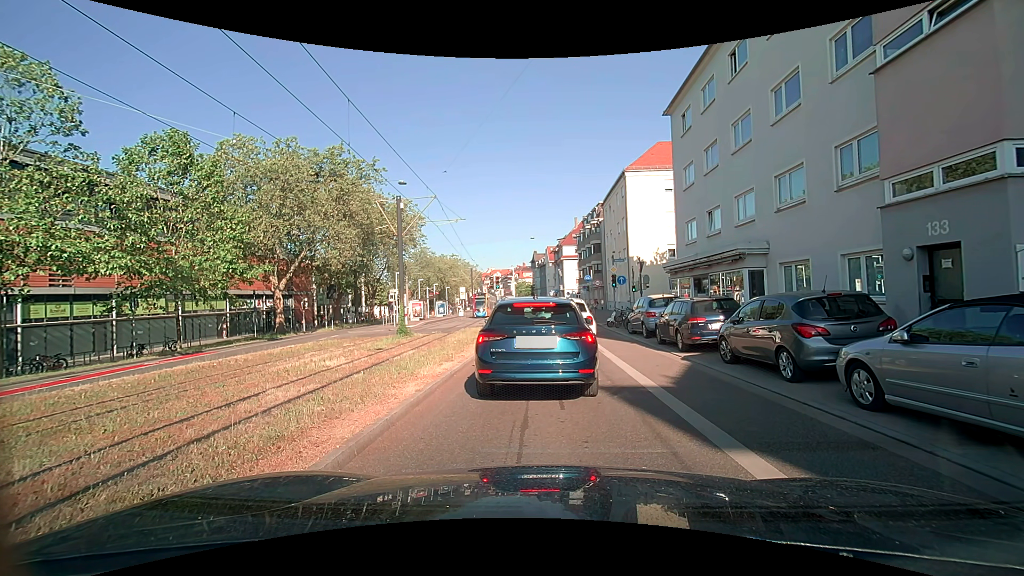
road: secondary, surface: asphalt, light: Day
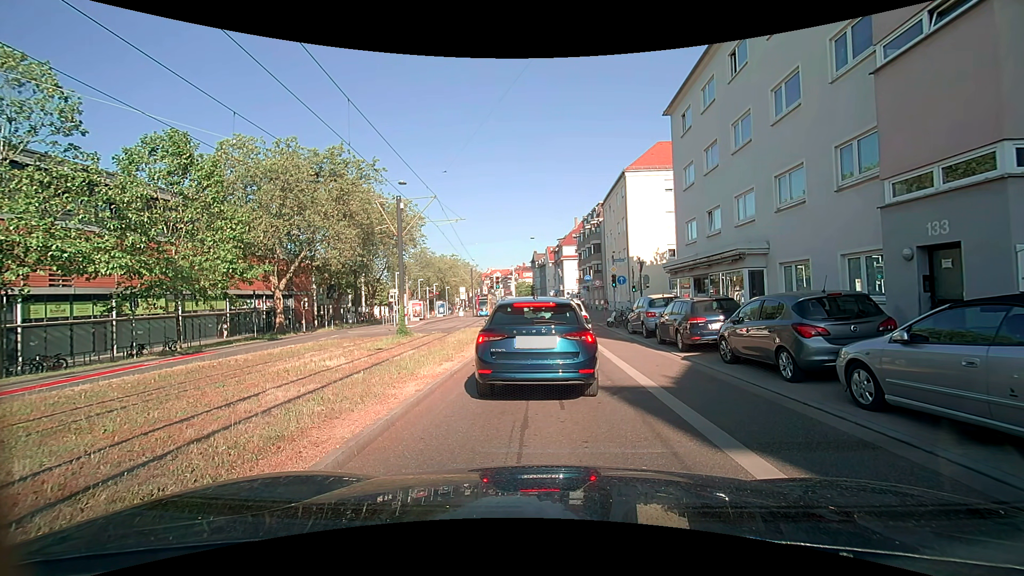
(0.0, 0.0) m; 0°
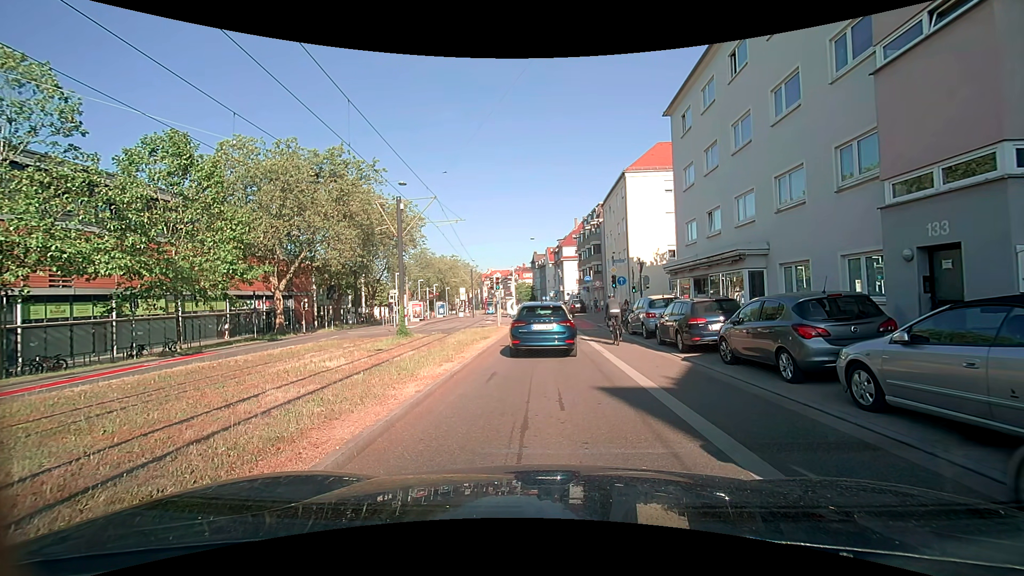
(0.0, 0.0) m; 0°
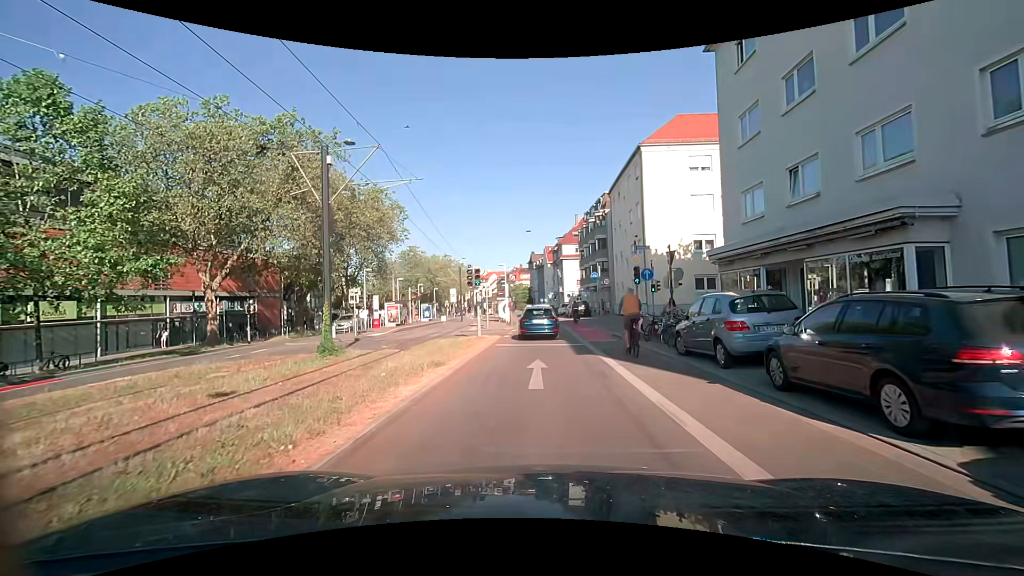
(0.0, +9.0) m; 0°
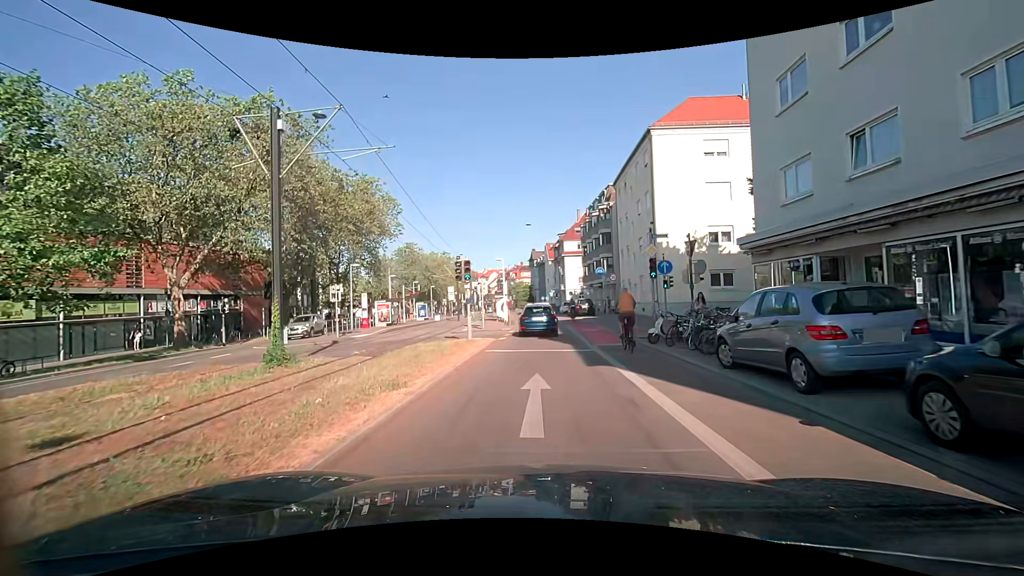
(0.0, +3.3) m; -1°
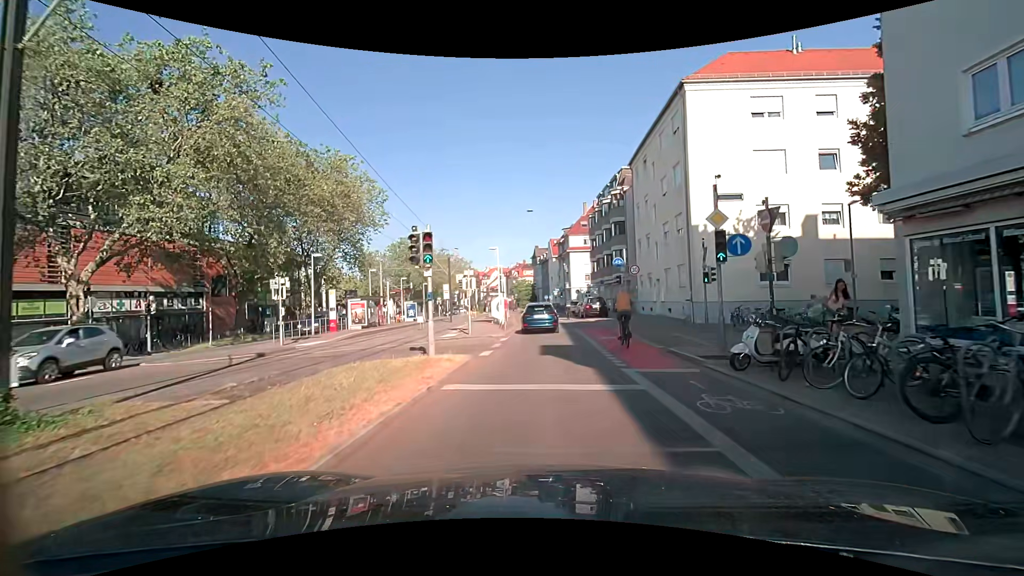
(+0.1, +7.2) m; +1°
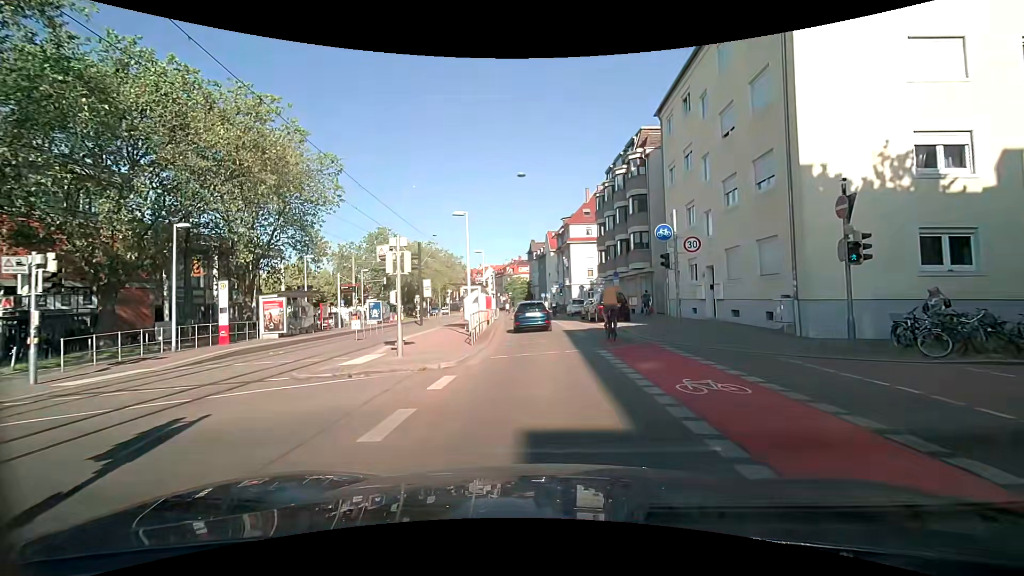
(-0.1, +11.8) m; 0°
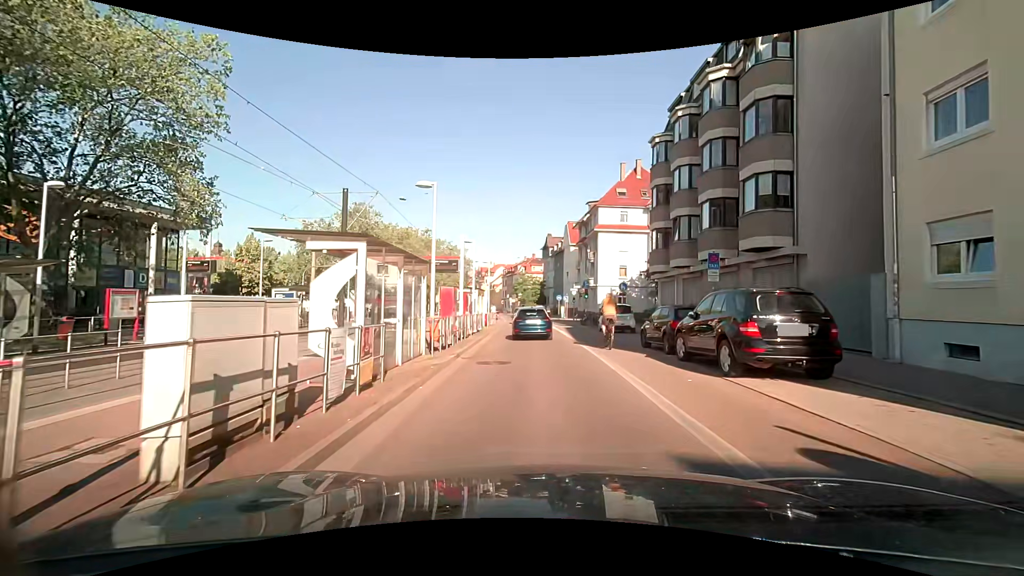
(-0.3, +19.0) m; -1°
(0, +10) (-1, +20) (-1, +30) (-2, +40) (-3, +50) (-3, +60) (-4, +70) (-6, +80) (-7, +90) (-8, +100) m
